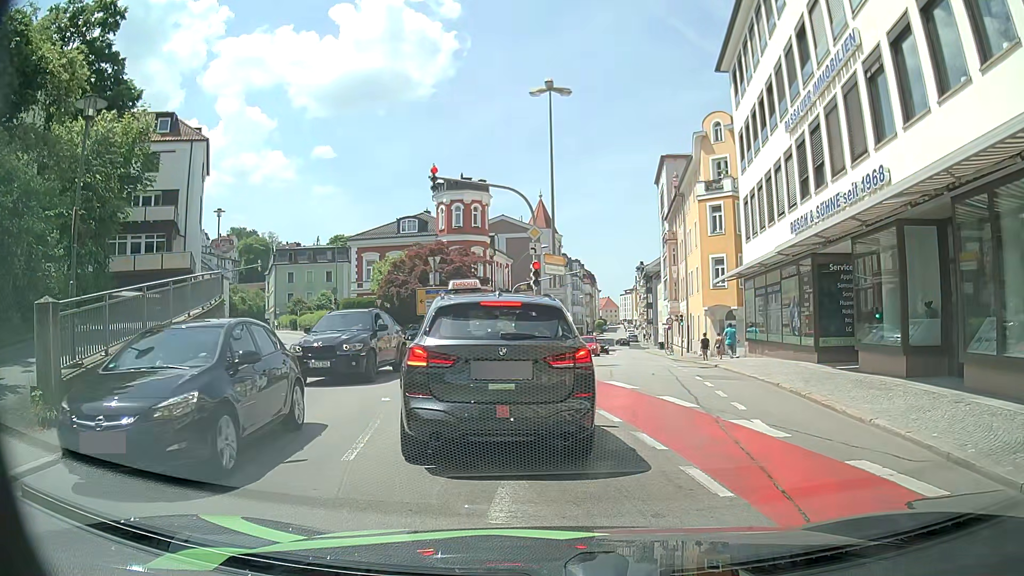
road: tertiary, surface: asphalt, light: Day
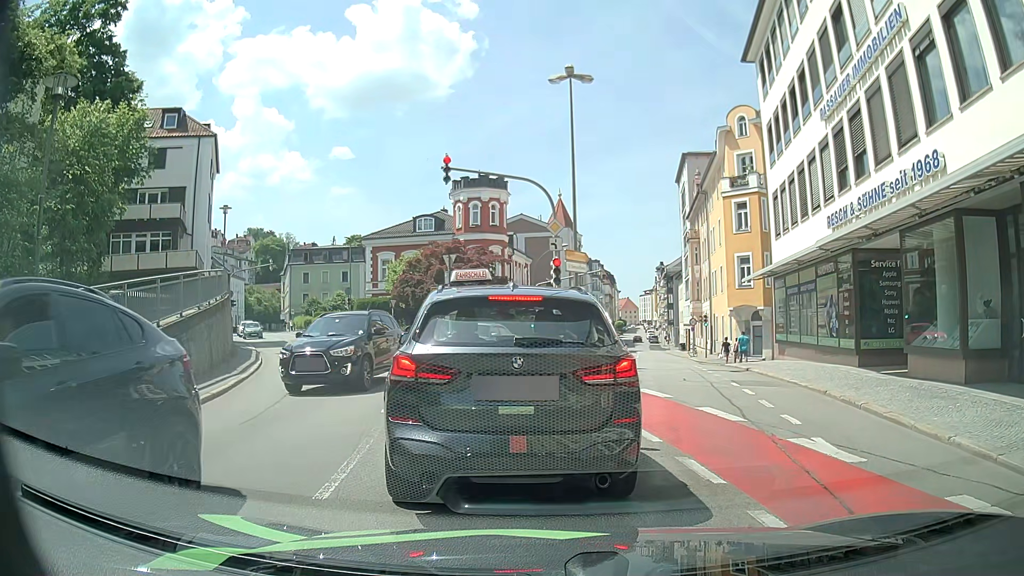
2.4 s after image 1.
(0.0, +1.4) m; 0°
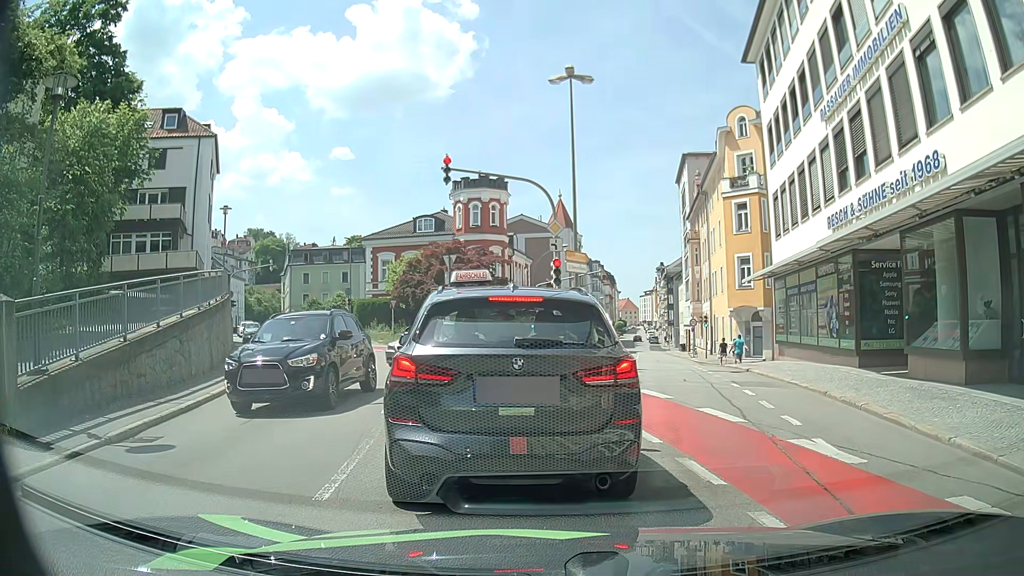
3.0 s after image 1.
(0.0, +0.1) m; 0°
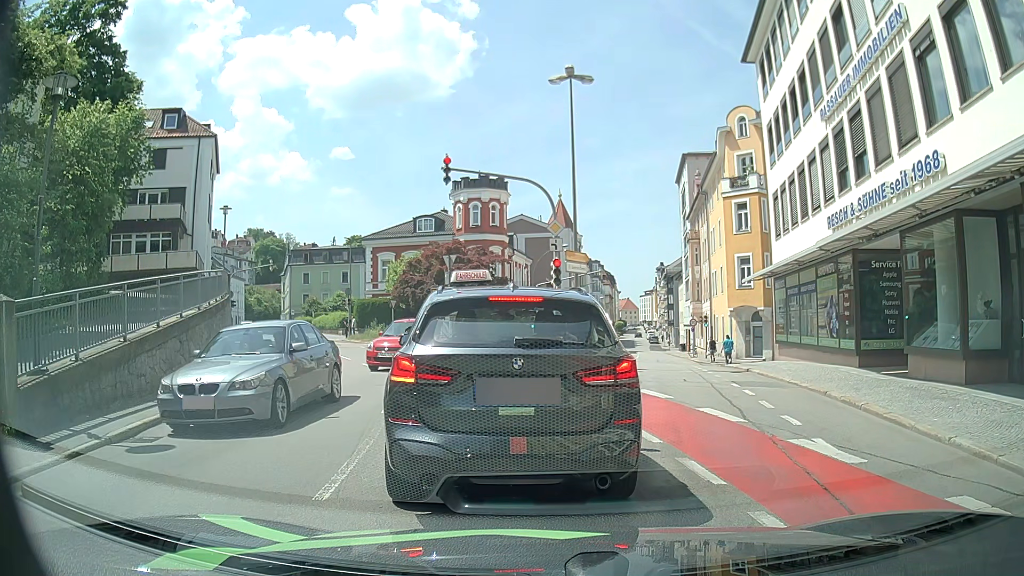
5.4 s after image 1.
(0.0, +0.1) m; 0°
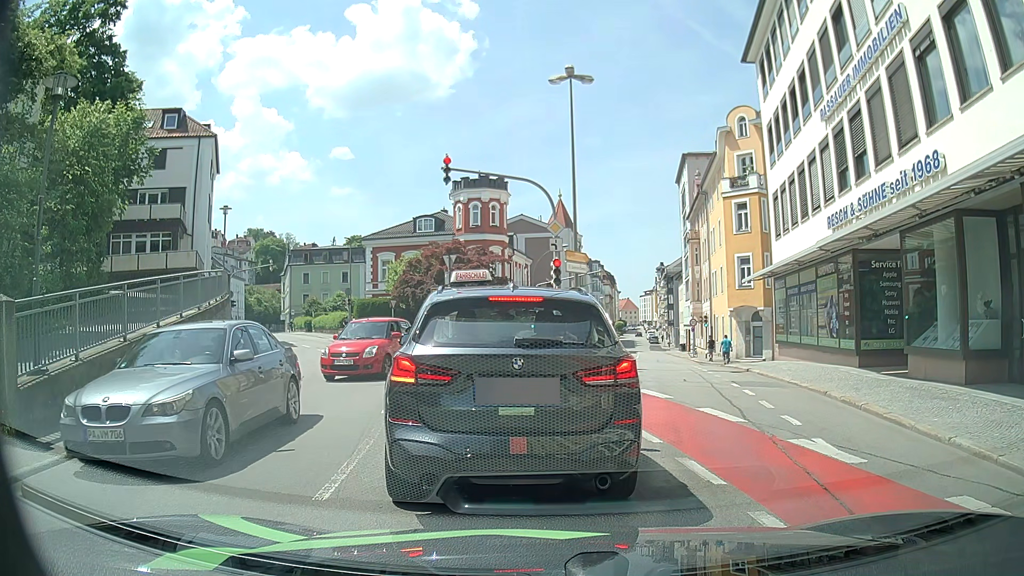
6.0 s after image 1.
(0.0, 0.0) m; 0°
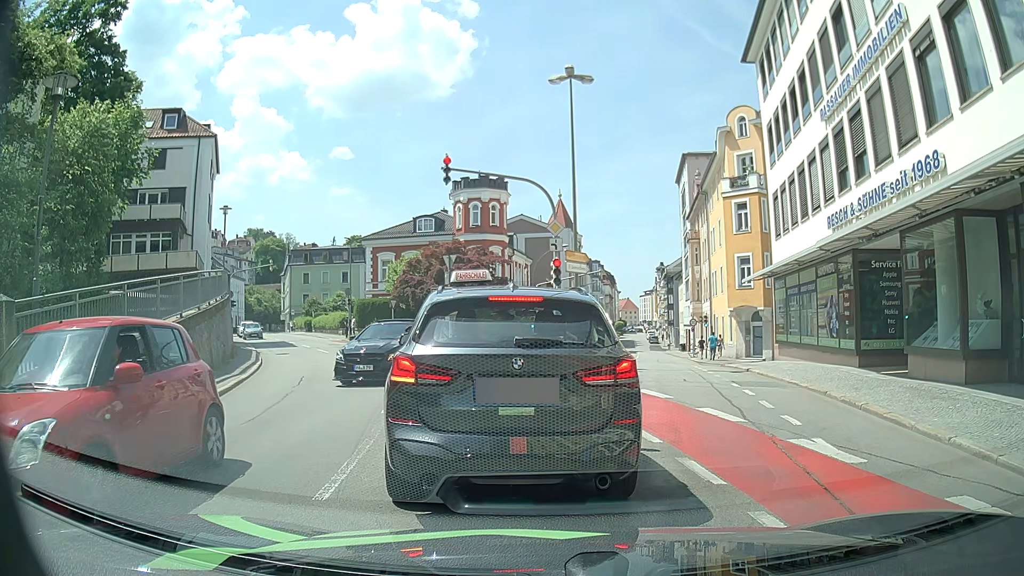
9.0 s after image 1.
(0.0, 0.0) m; 0°
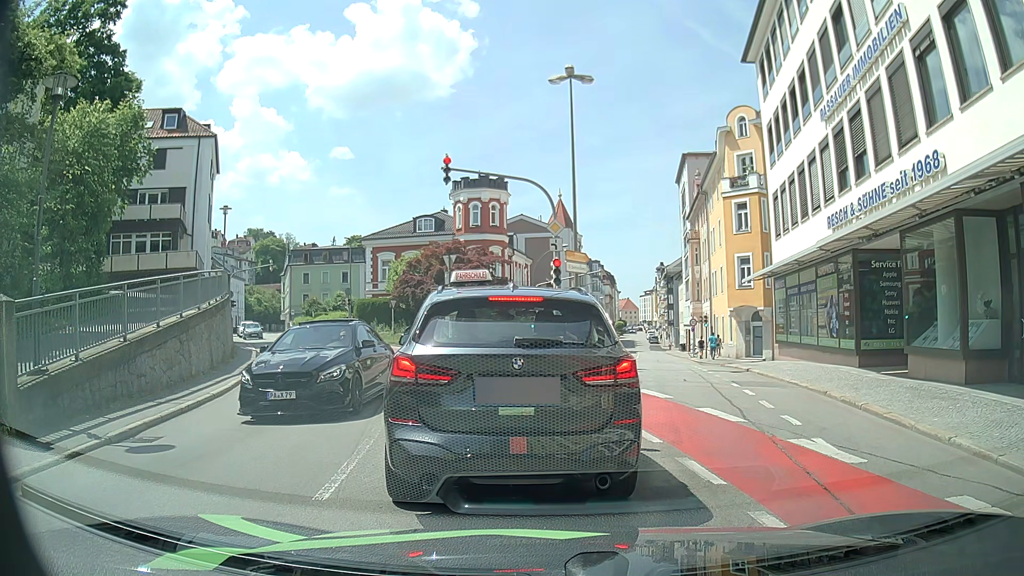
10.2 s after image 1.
(0.0, 0.0) m; 0°
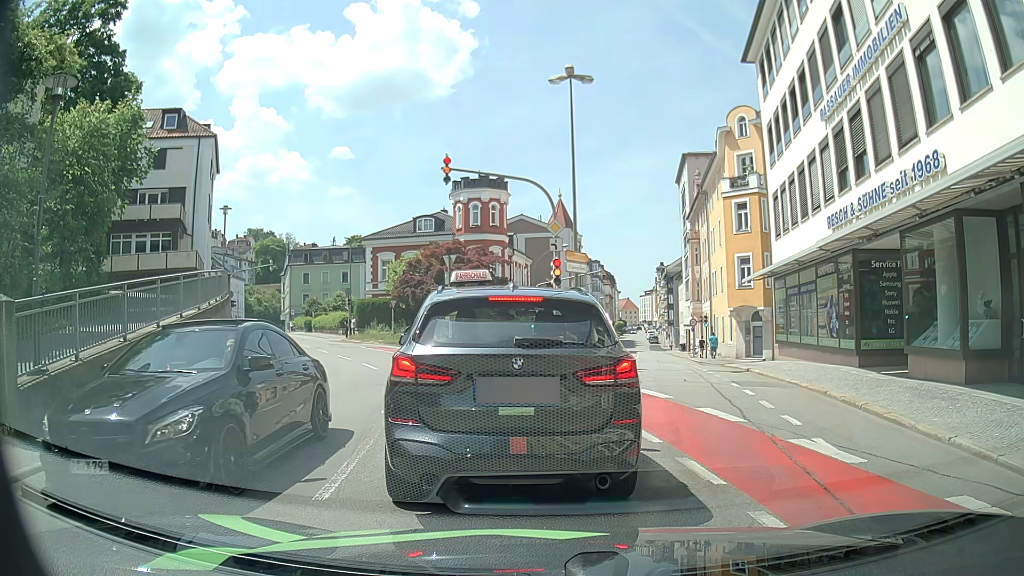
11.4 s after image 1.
(0.0, 0.0) m; 0°
